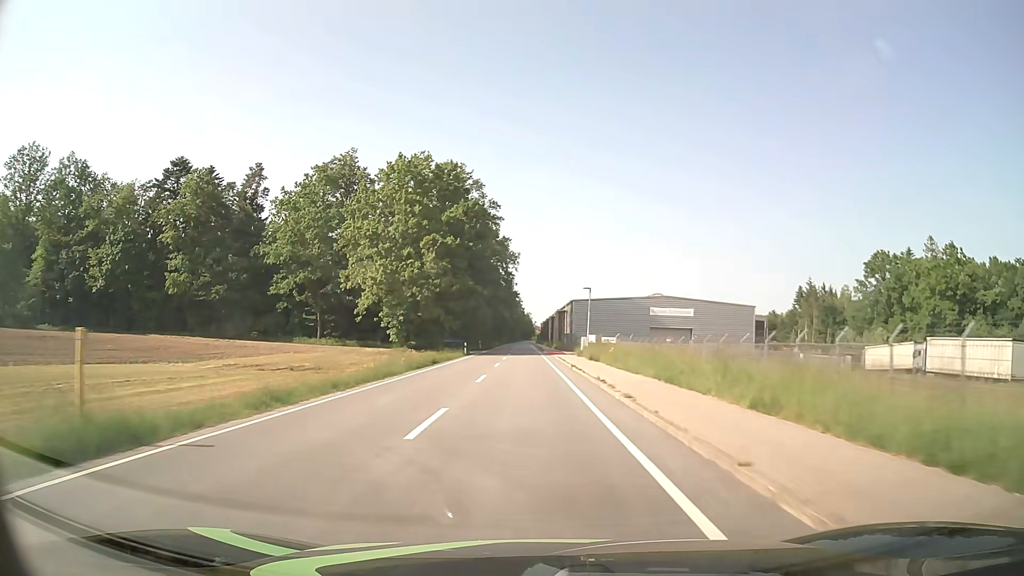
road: tertiary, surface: asphalt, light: Day
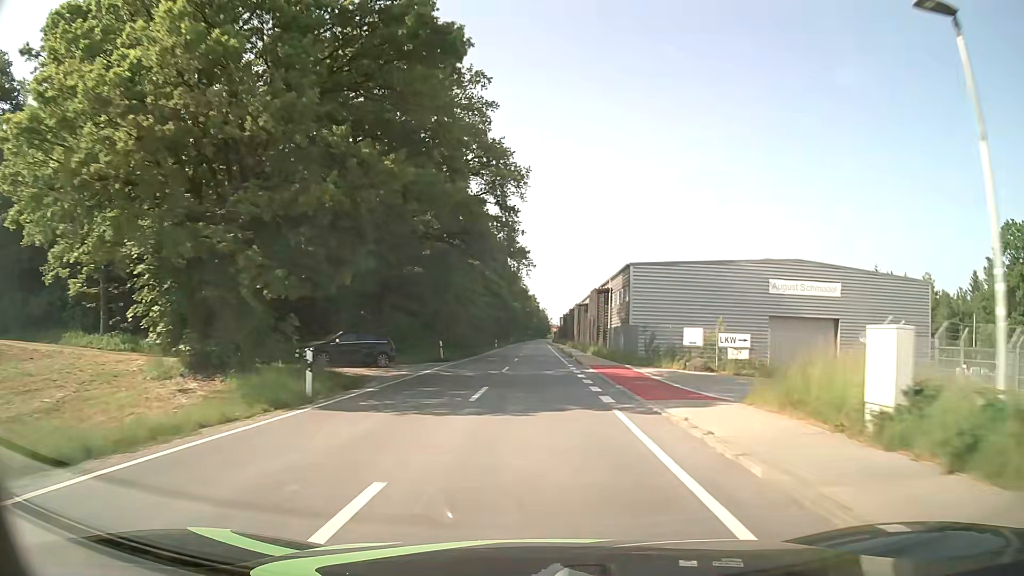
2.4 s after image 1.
(-0.5, +43.1) m; -1°
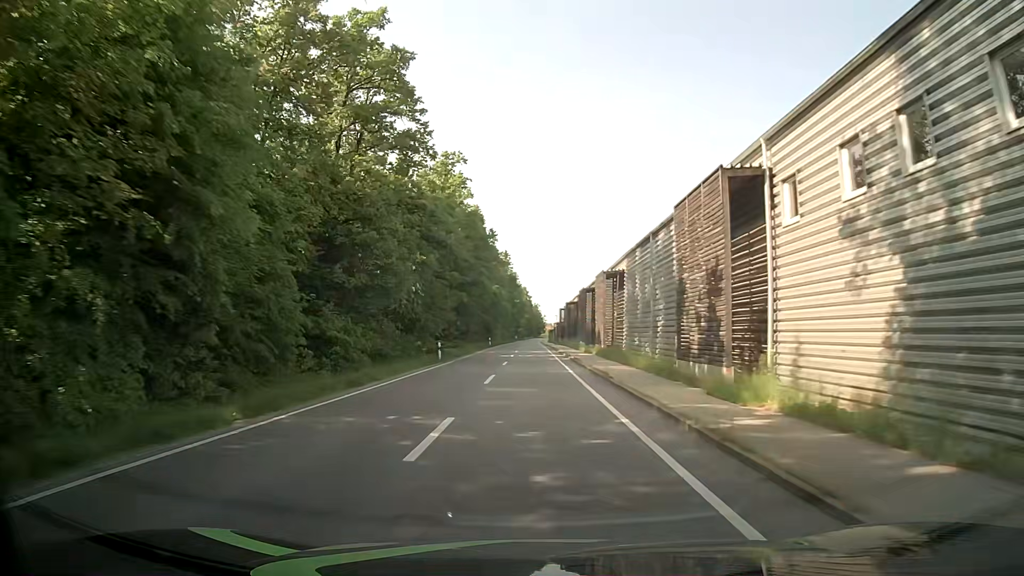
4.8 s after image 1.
(+0.3, +43.0) m; +1°
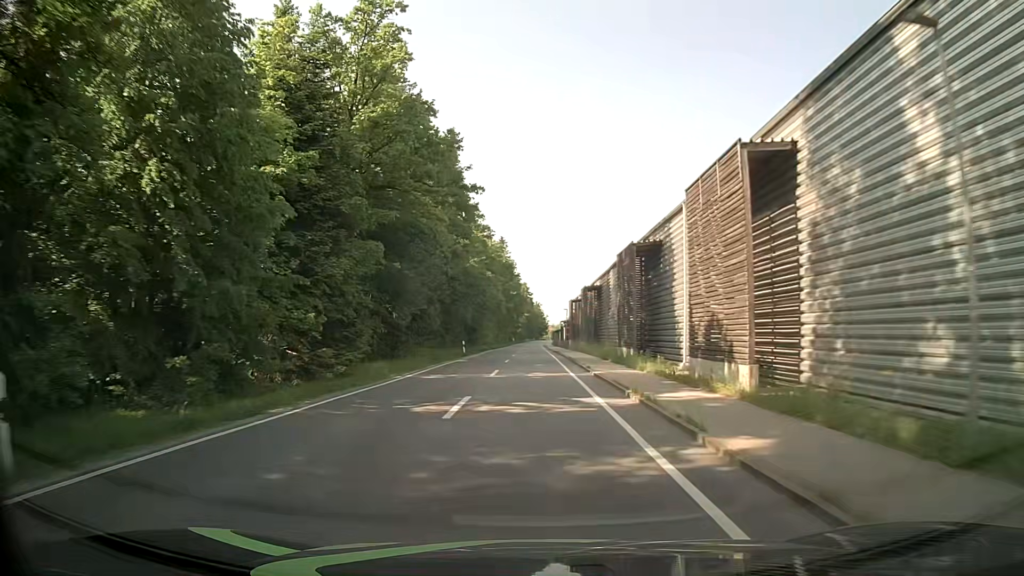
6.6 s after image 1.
(-0.2, +32.2) m; 0°
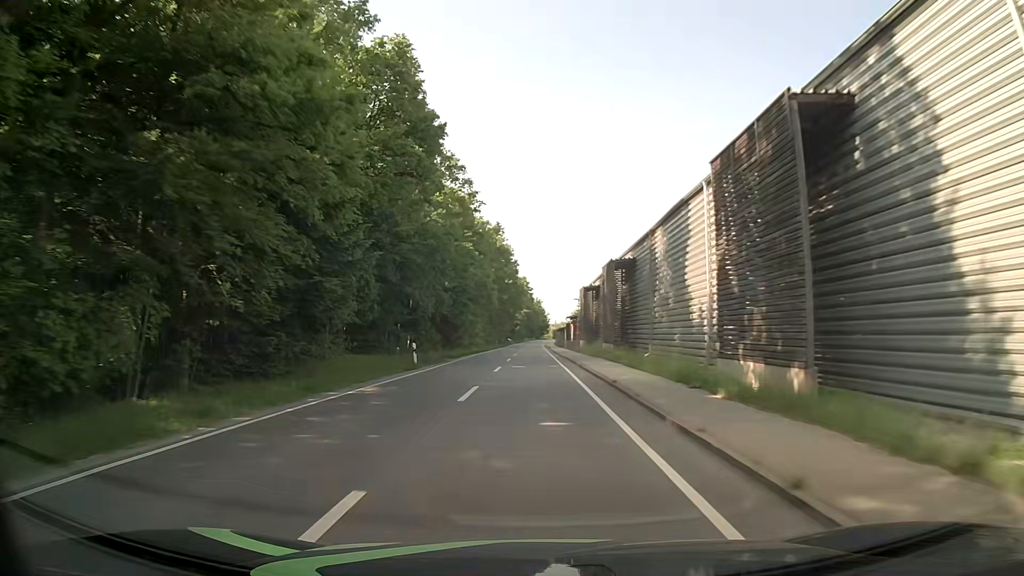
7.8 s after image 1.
(0.0, +21.5) m; 0°
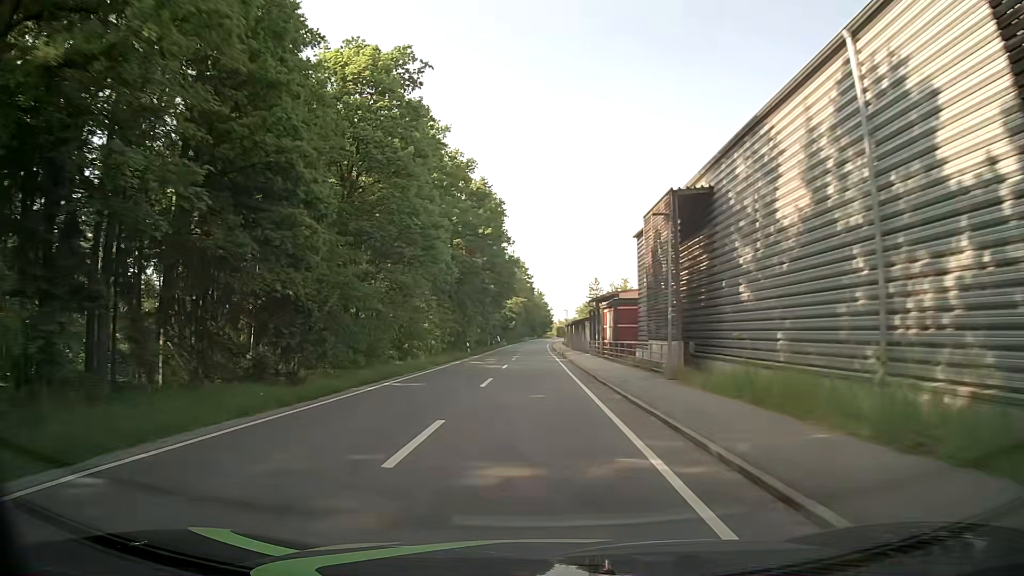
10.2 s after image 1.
(-0.2, +42.9) m; 0°
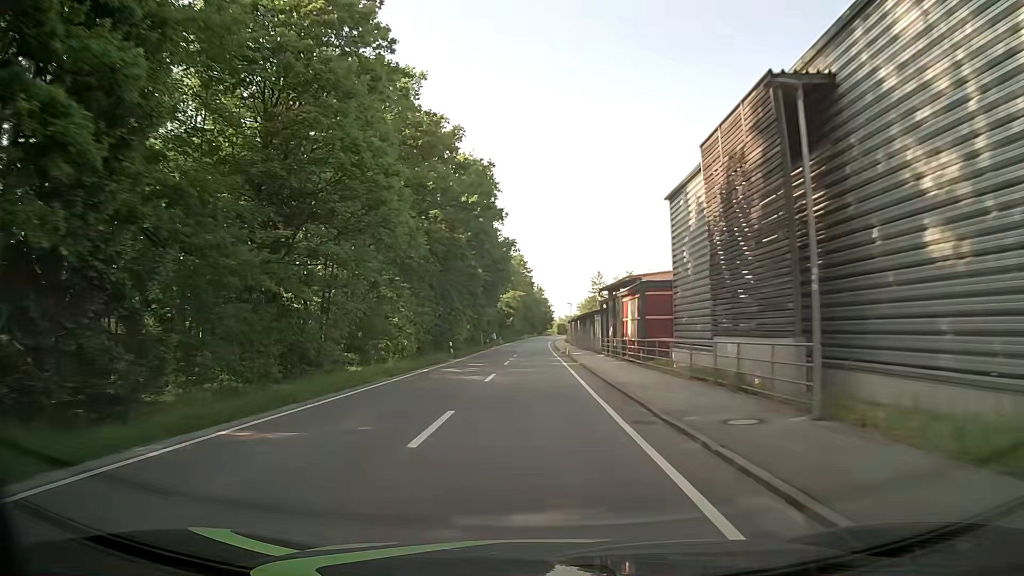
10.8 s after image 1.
(0.0, +10.8) m; 0°
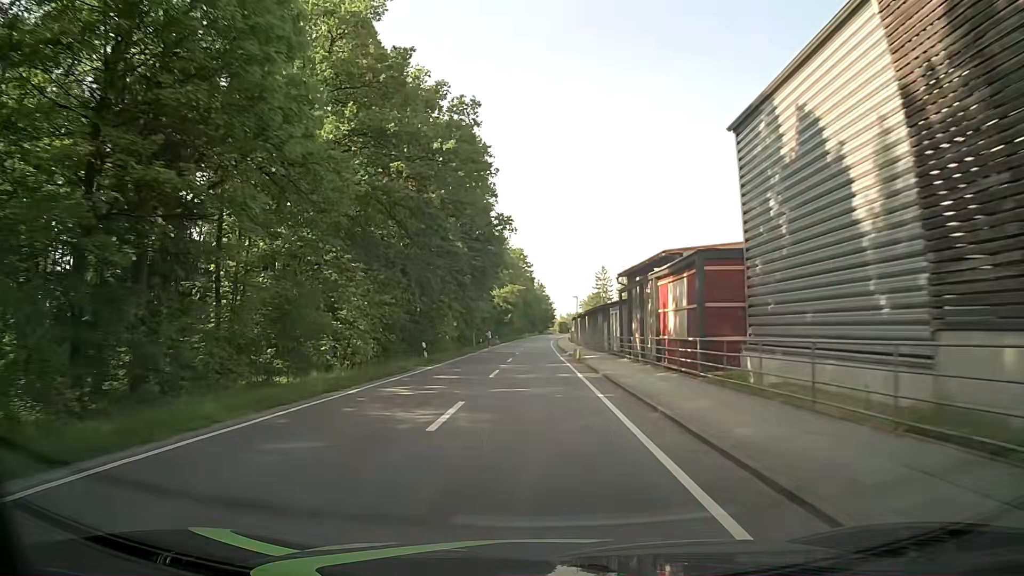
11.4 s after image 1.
(0.0, +10.8) m; 0°
